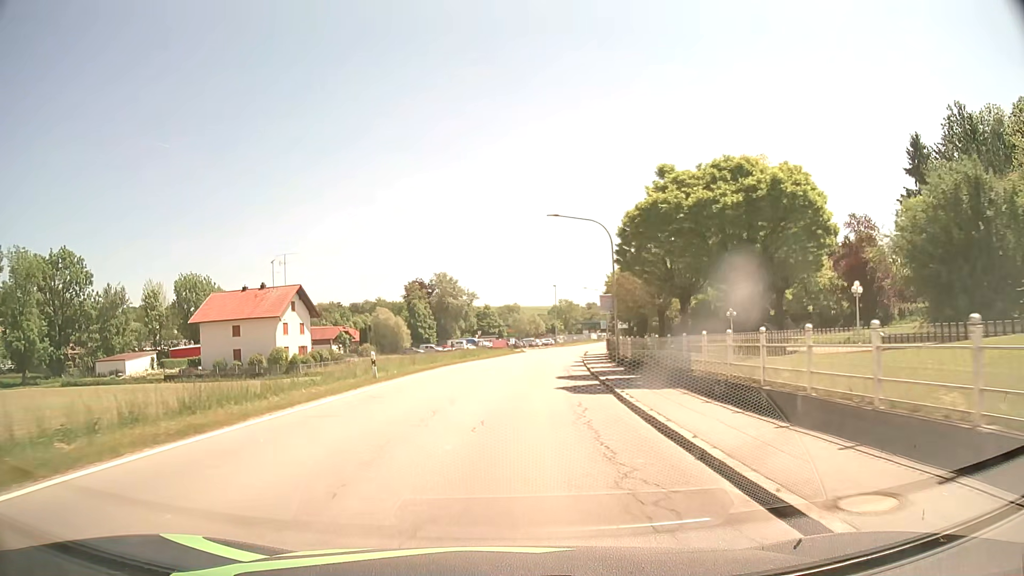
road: secondary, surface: asphalt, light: Day
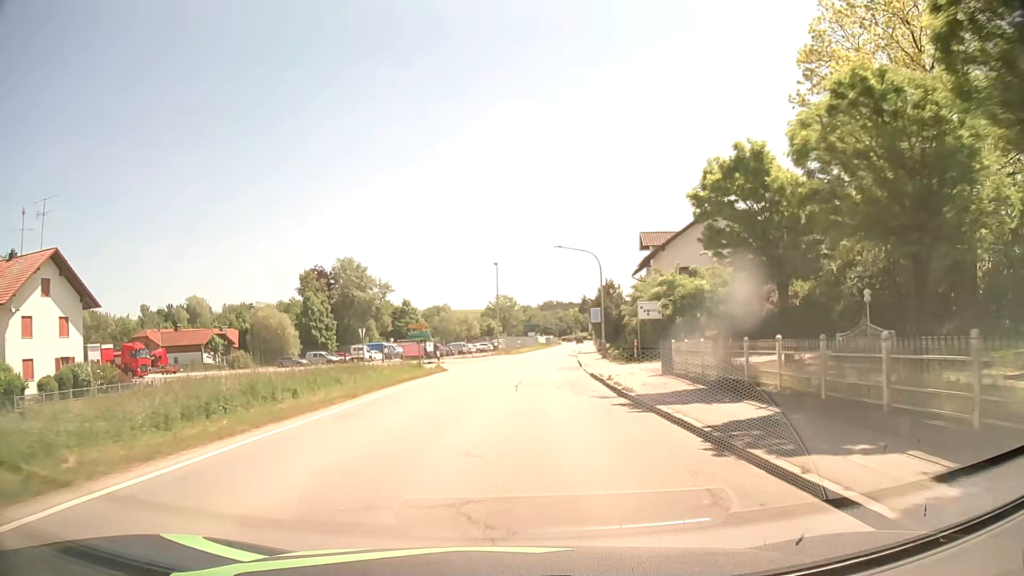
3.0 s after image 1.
(+1.3, +38.2) m; +5°
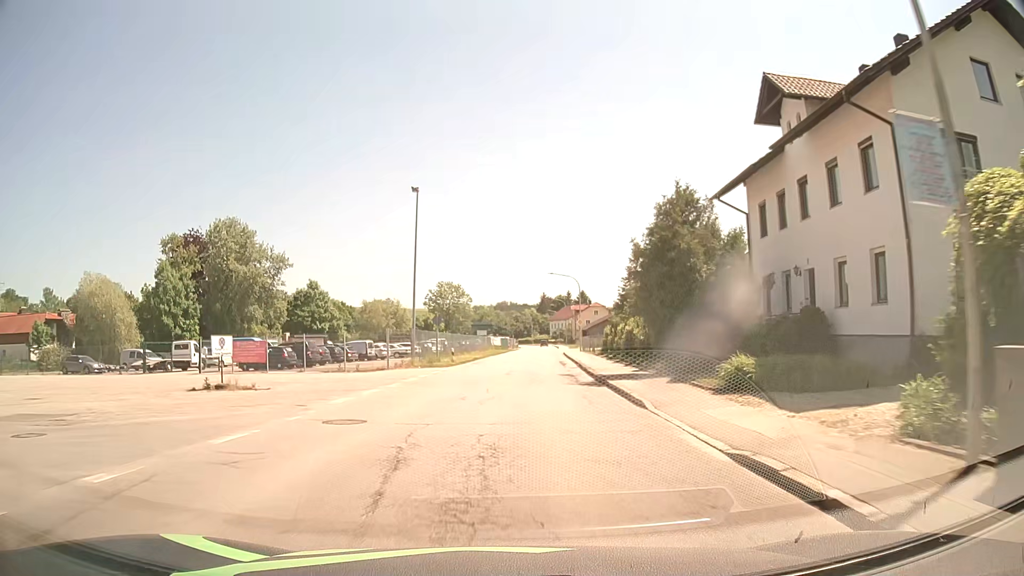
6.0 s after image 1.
(+1.7, +38.1) m; +4°
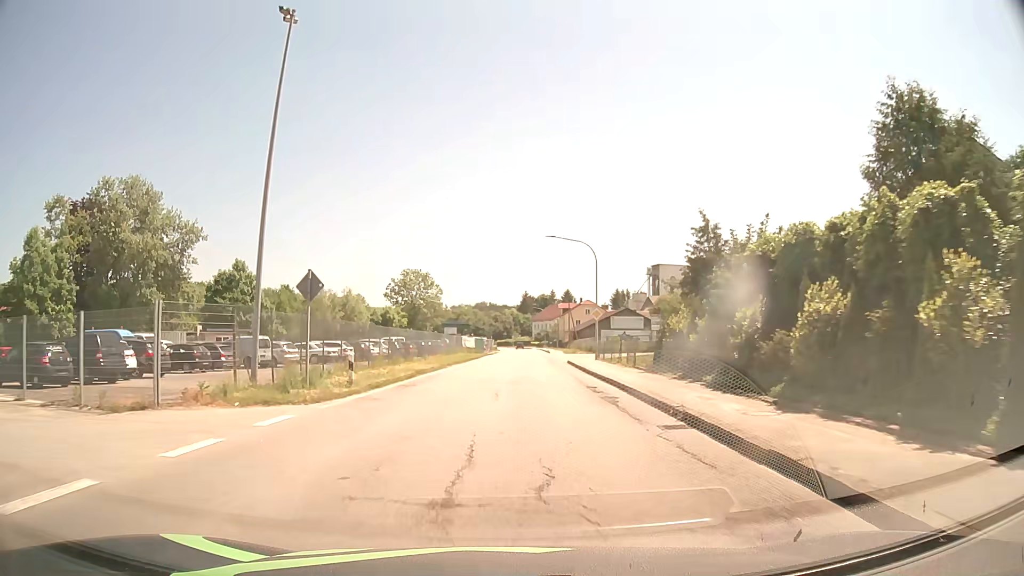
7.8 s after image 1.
(+0.3, +22.8) m; +1°
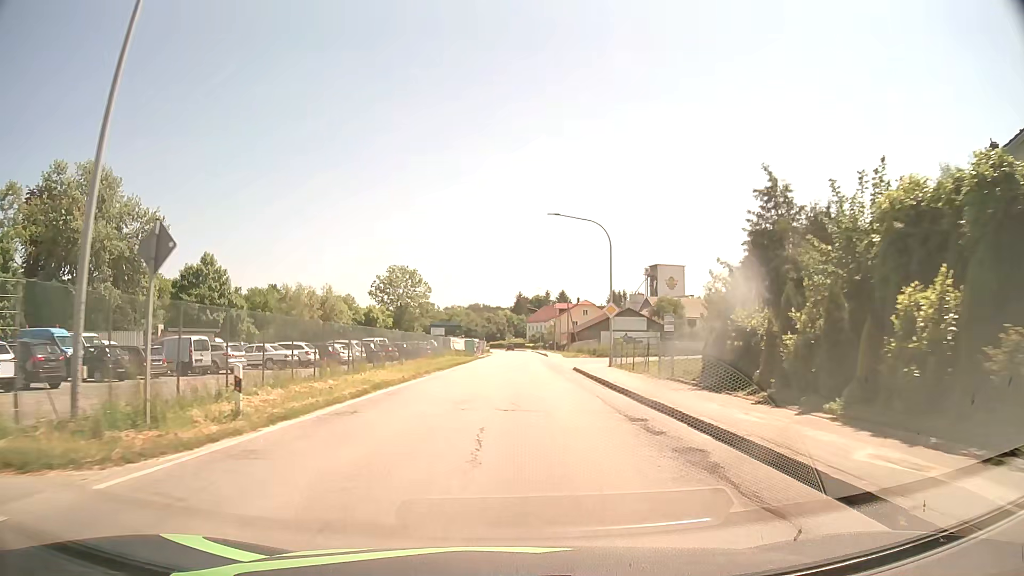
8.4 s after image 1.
(+0.1, +7.6) m; +1°
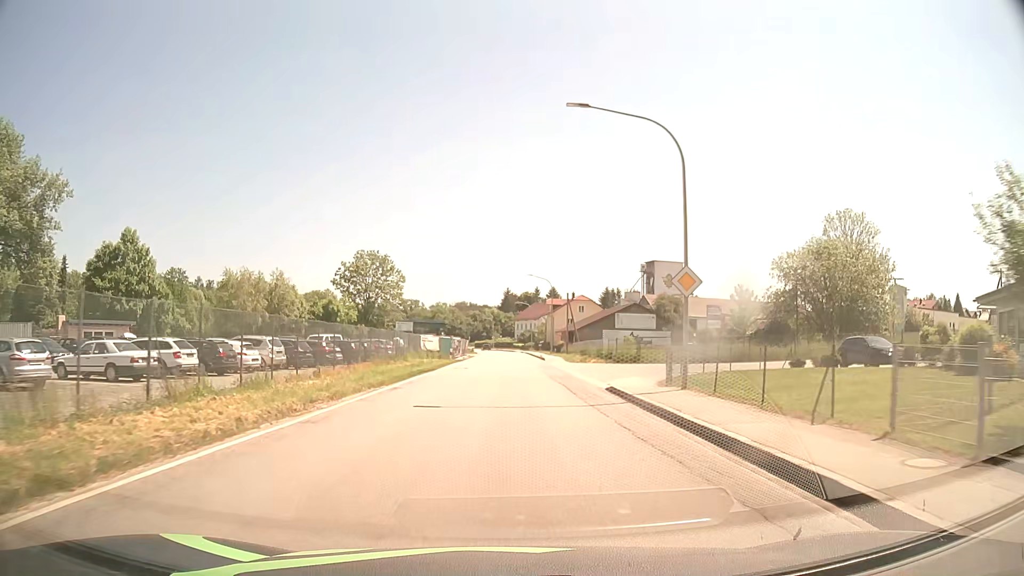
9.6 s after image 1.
(+0.1, +15.2) m; +1°
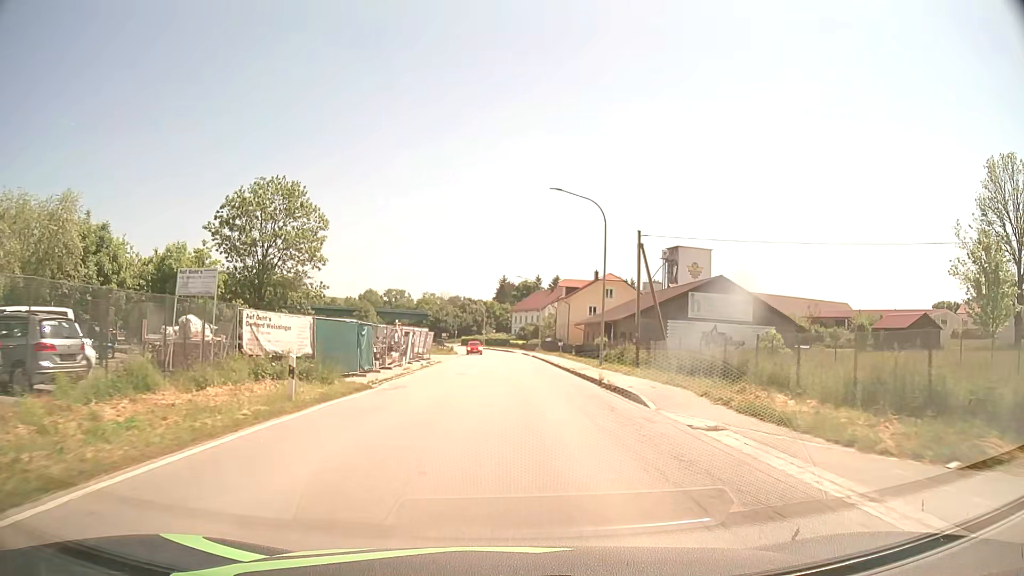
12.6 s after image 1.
(+0.1, +38.1) m; 0°
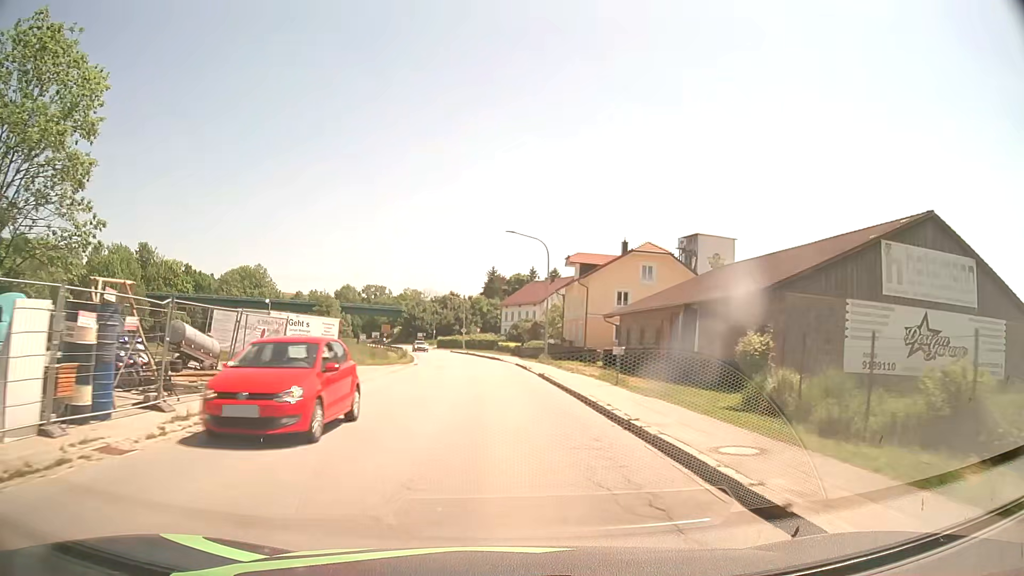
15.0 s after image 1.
(+0.9, +30.4) m; +1°
(0, +10) (0, +20) (-1, +30) (-1, +40) (-2, +50) (-3, +60) (-5, +70) (-7, +79) (-9, +89) (-12, +99) m
